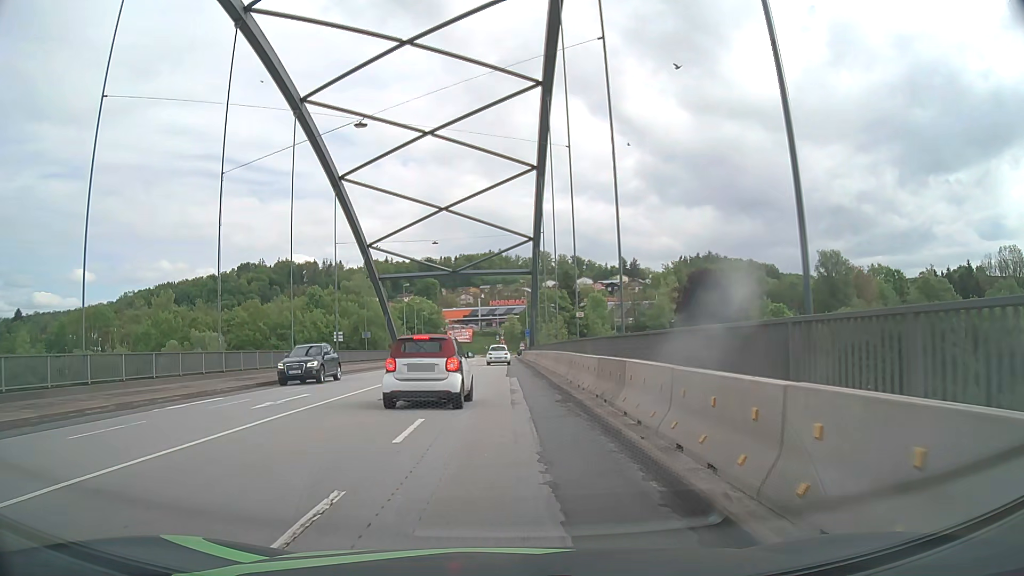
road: primary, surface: asphalt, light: Day
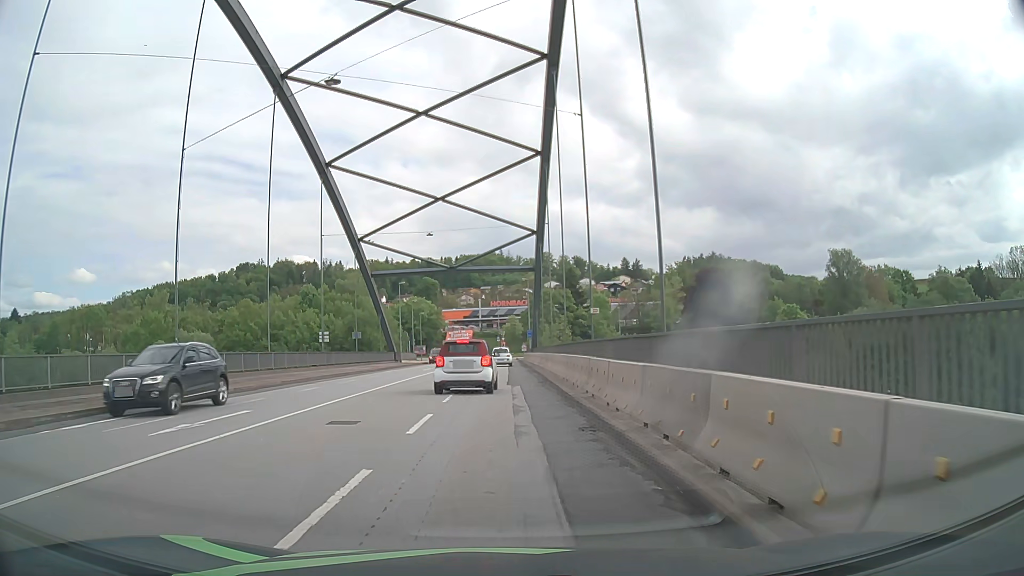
(0.0, +4.9) m; 0°
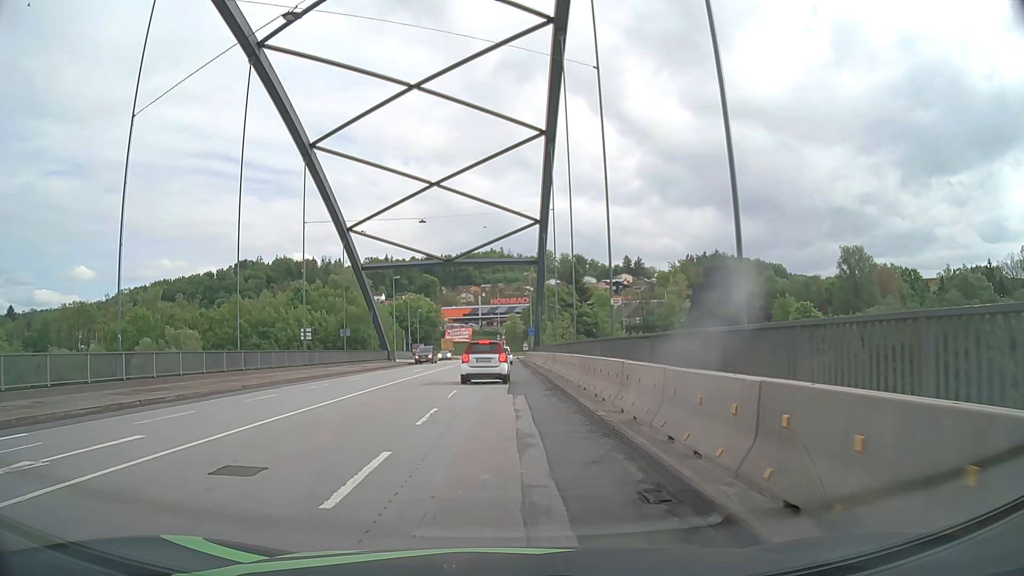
(0.0, +4.9) m; 0°
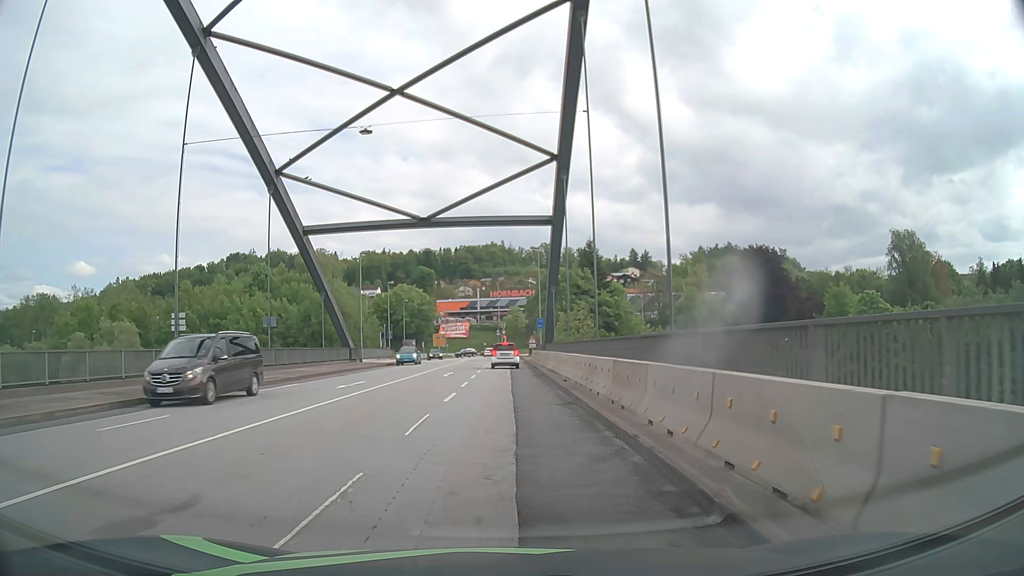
(-0.1, +19.5) m; 0°
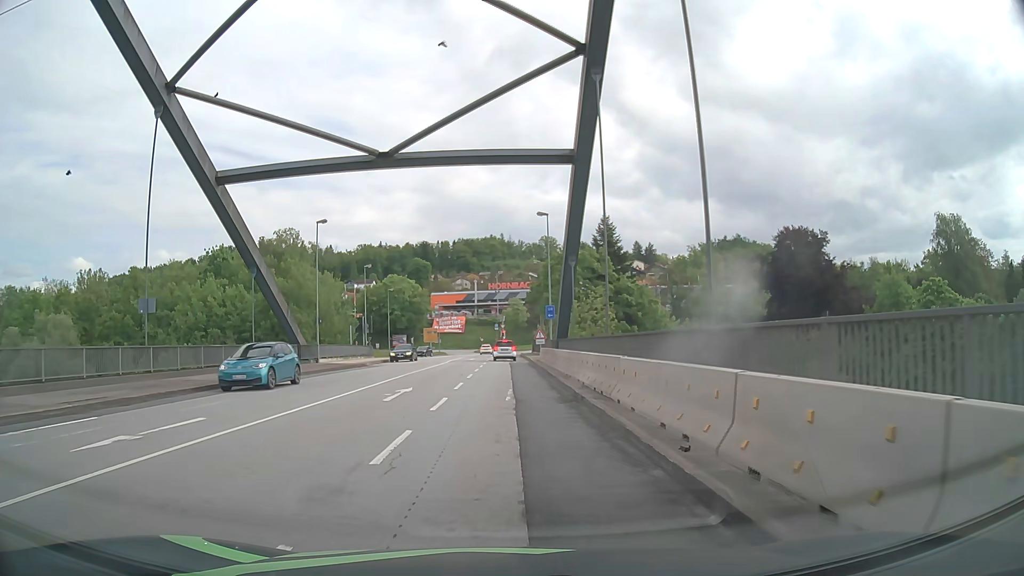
(-0.1, +14.7) m; 0°
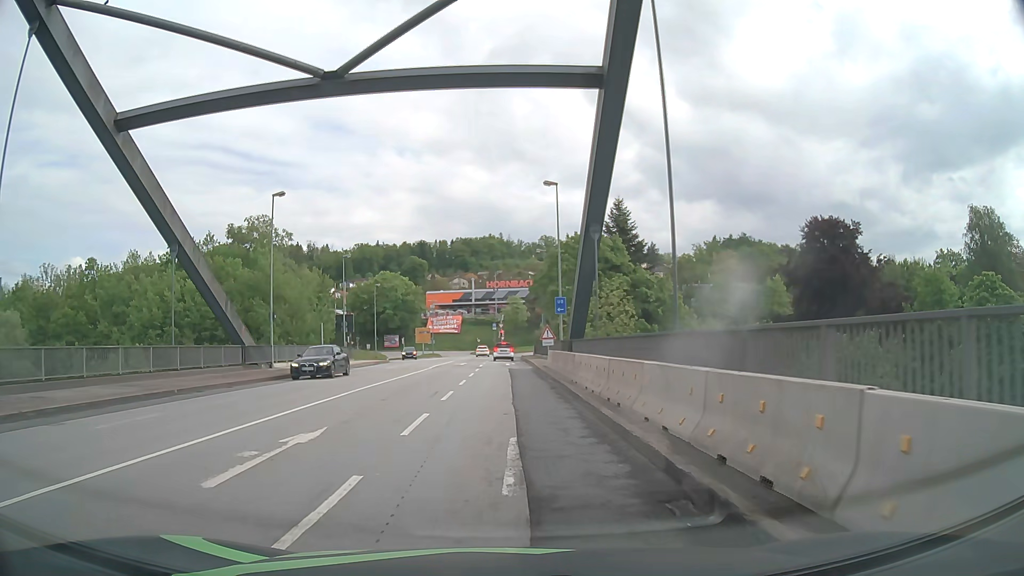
(-0.1, +9.6) m; -1°
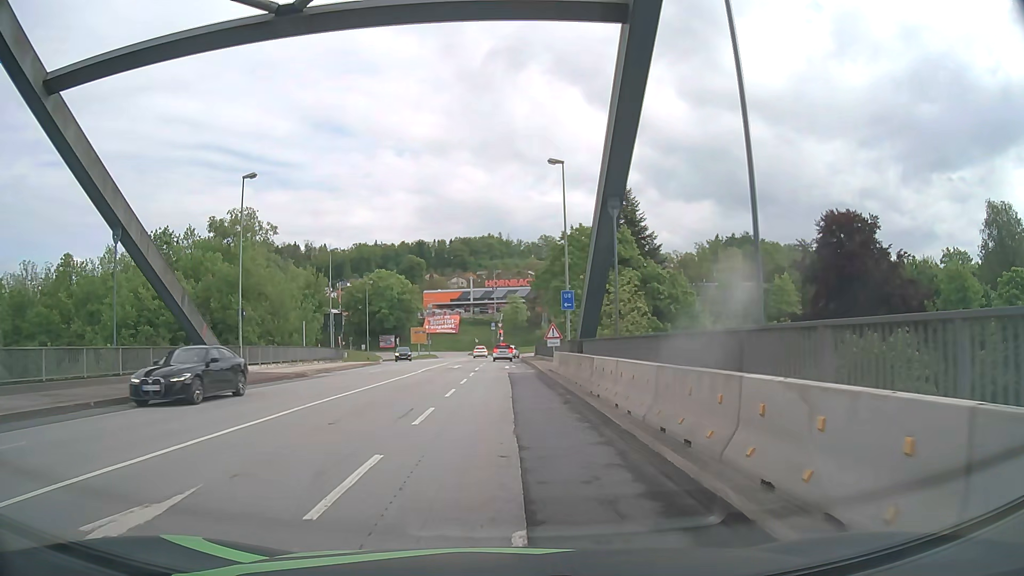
(0.0, +4.8) m; 0°
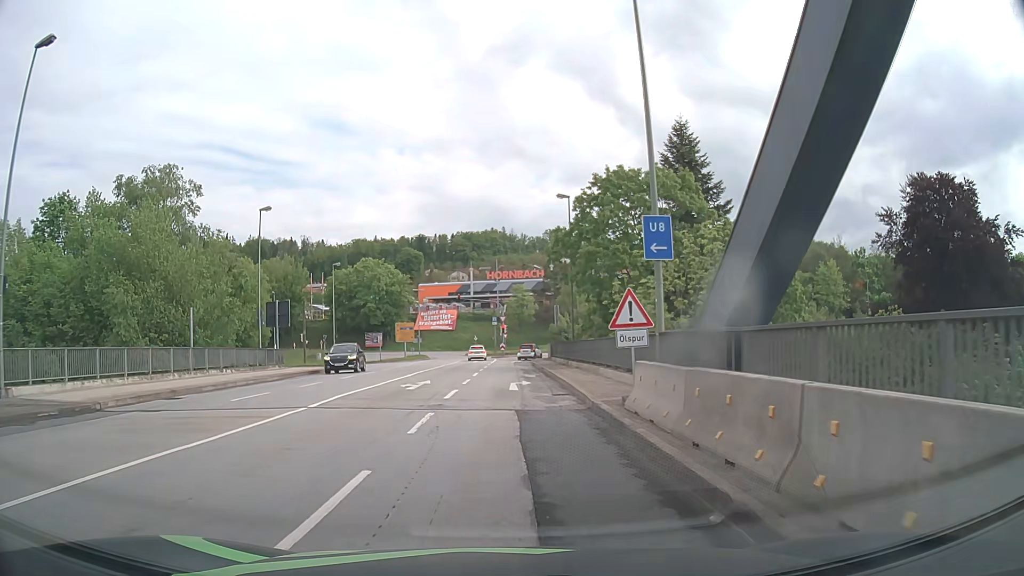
(-0.1, +19.0) m; 0°
(0, +10) (0, +20) (0, +30) (0, +40) (0, +50) (0, +60) (+4, +69) (+11, +76) (+20, +79) (+30, +82) m
